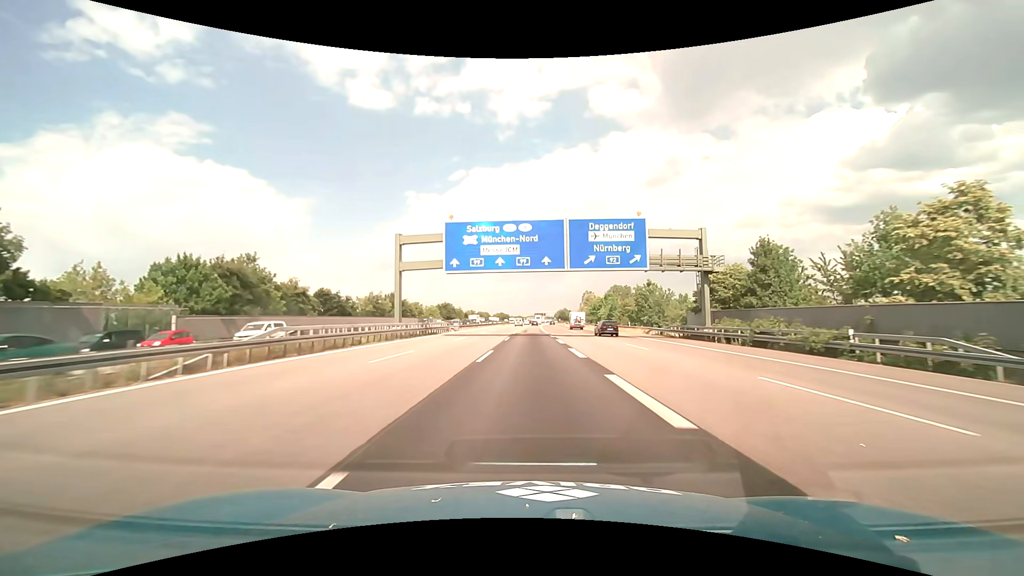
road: motorway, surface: asphalt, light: Day
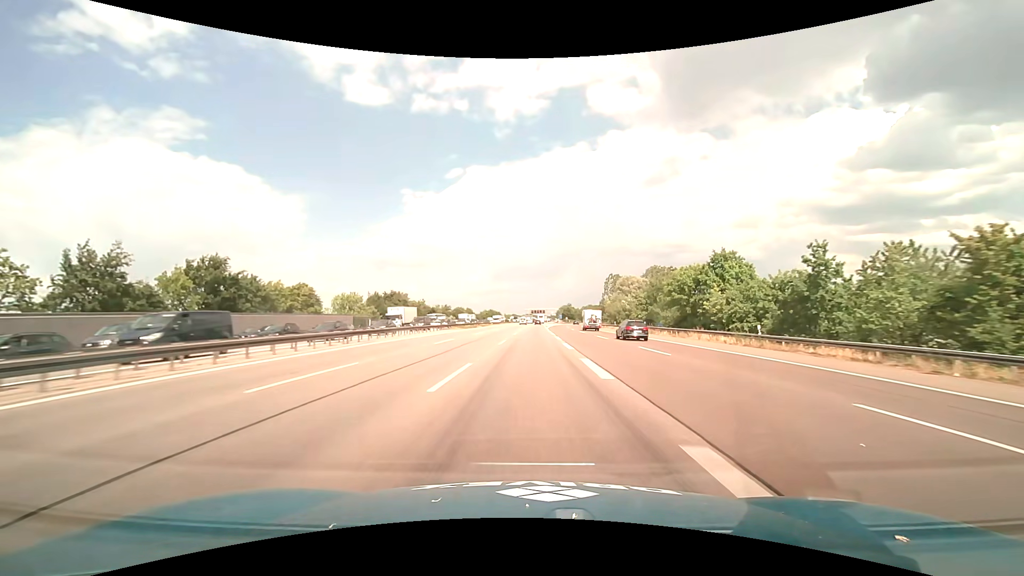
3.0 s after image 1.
(+0.4, +79.1) m; +1°
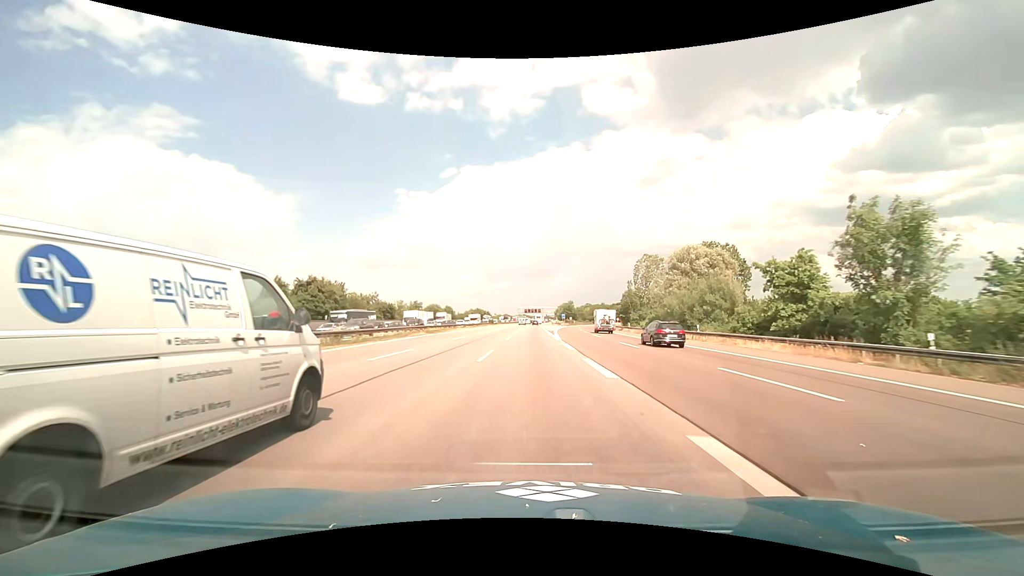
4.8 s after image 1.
(+0.3, +47.4) m; +1°
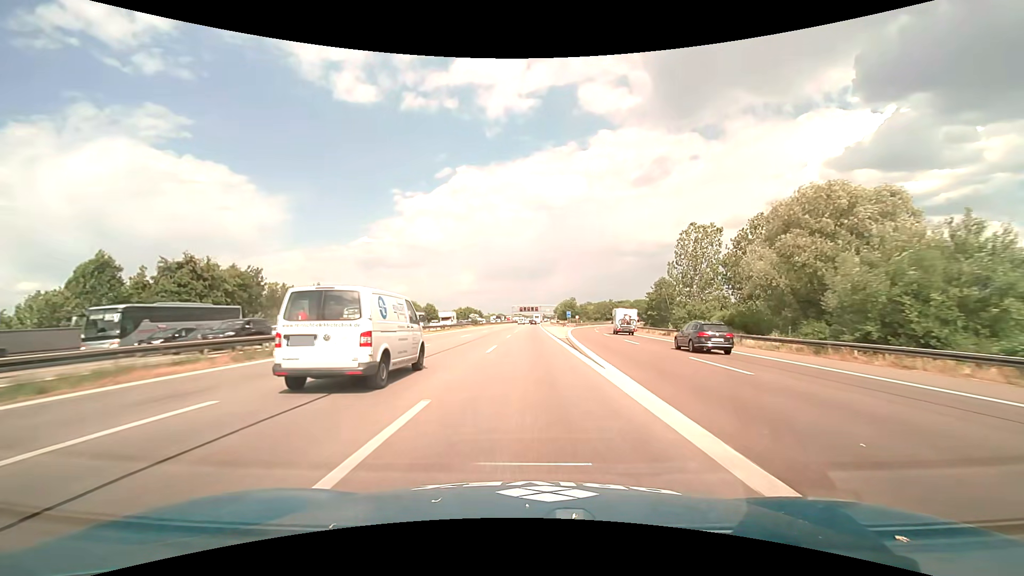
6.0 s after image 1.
(+0.1, +31.6) m; 0°
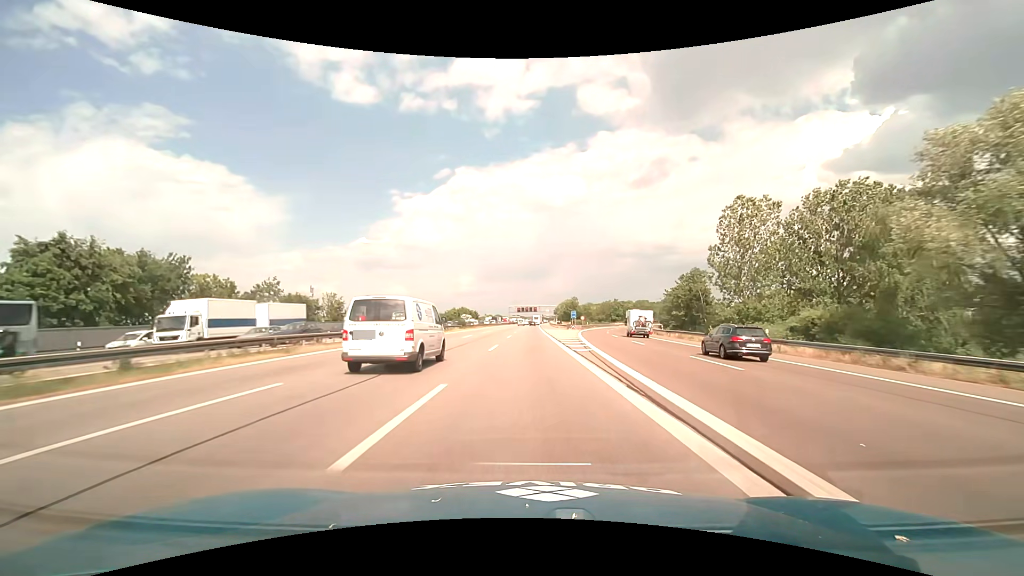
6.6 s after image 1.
(0.0, +15.8) m; 0°
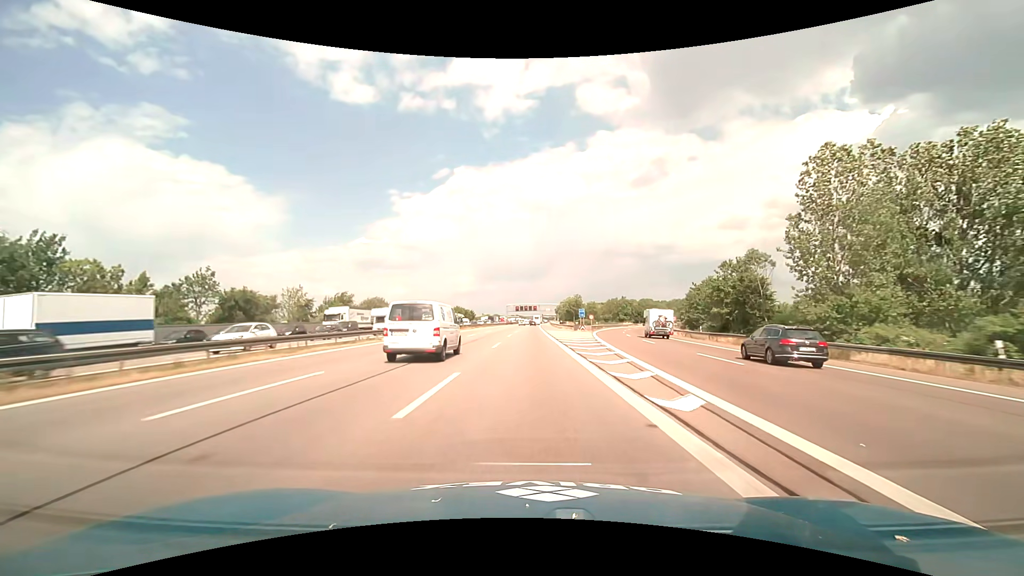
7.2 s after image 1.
(0.0, +15.8) m; 0°
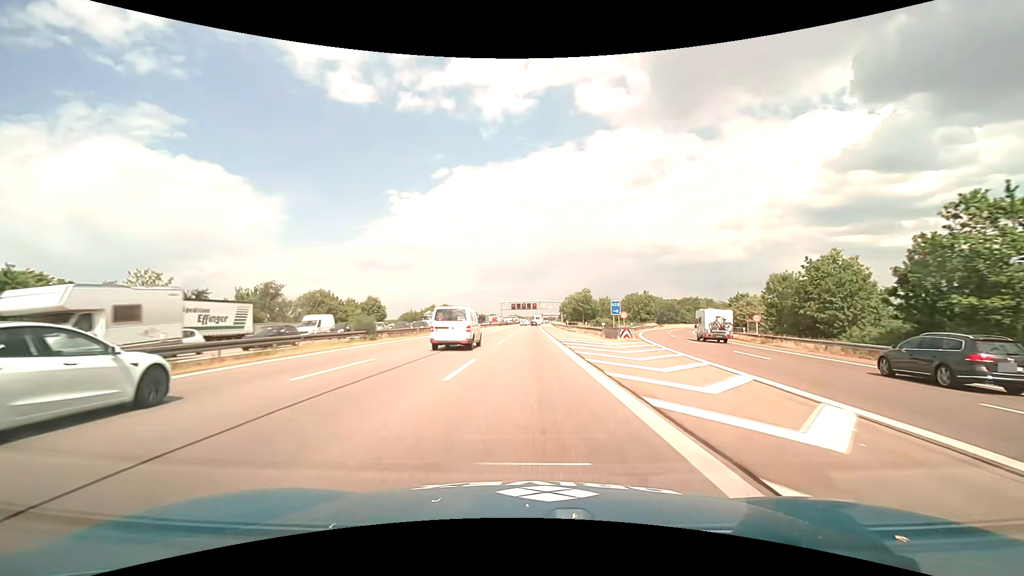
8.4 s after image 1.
(0.0, +31.6) m; 0°
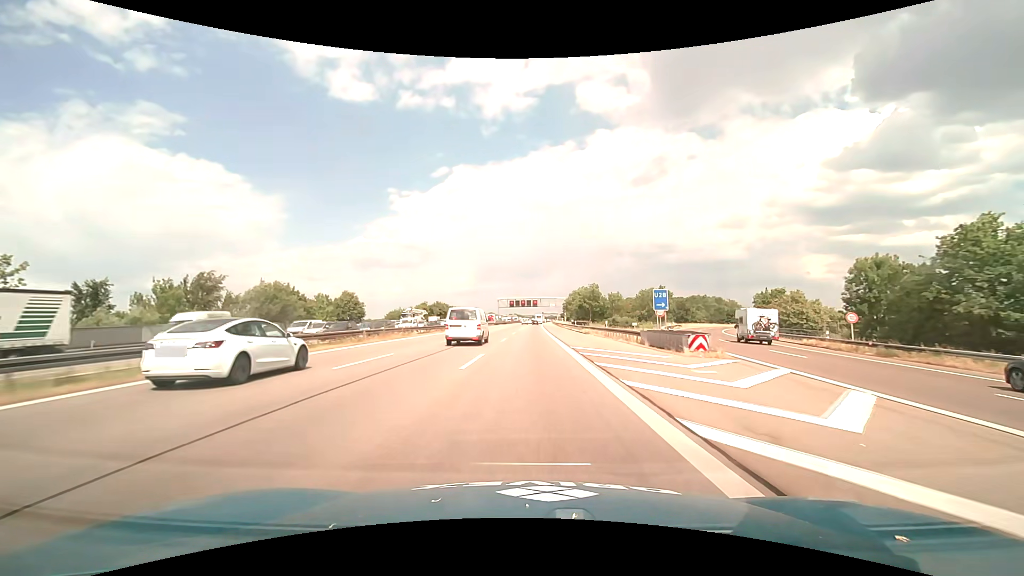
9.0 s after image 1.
(0.0, +15.8) m; 0°
(0, +10) (0, +20) (0, +30) (0, +40) (0, +50) (0, +60) (0, +70) (+1, +80) (+1, +90) (+1, +100) m
